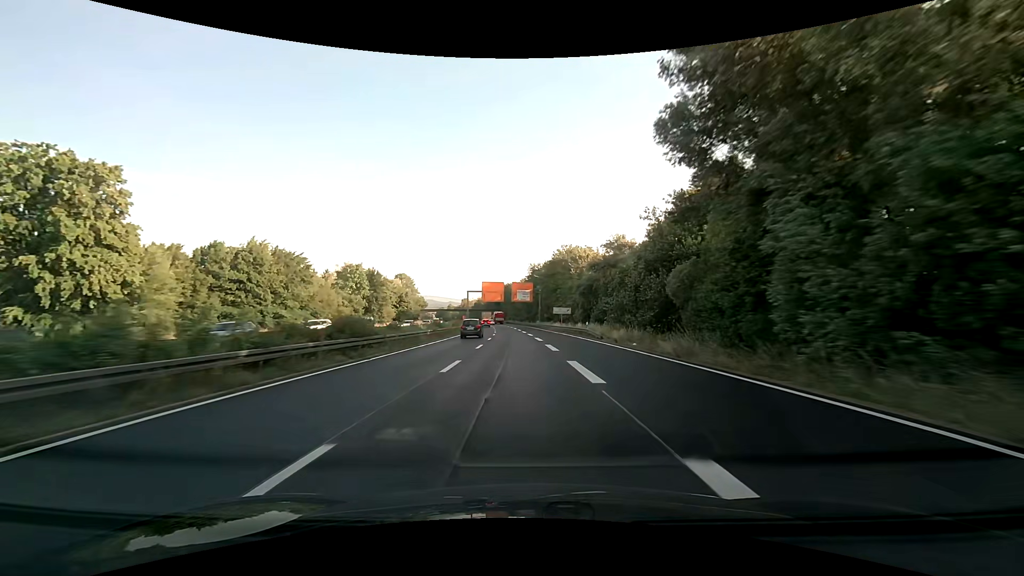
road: trunk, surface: asphalt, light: Day
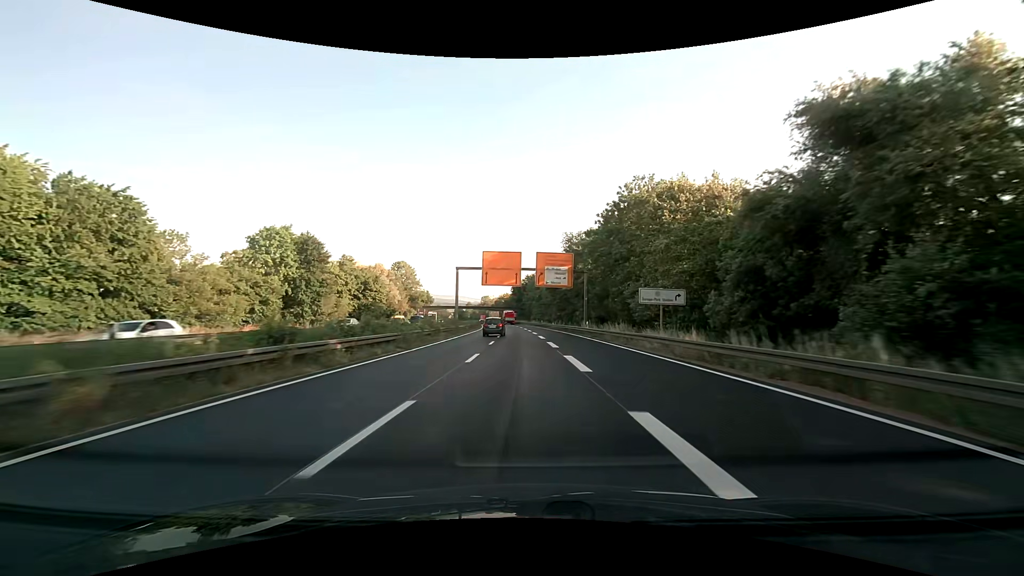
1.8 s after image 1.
(-1.1, +45.2) m; -3°
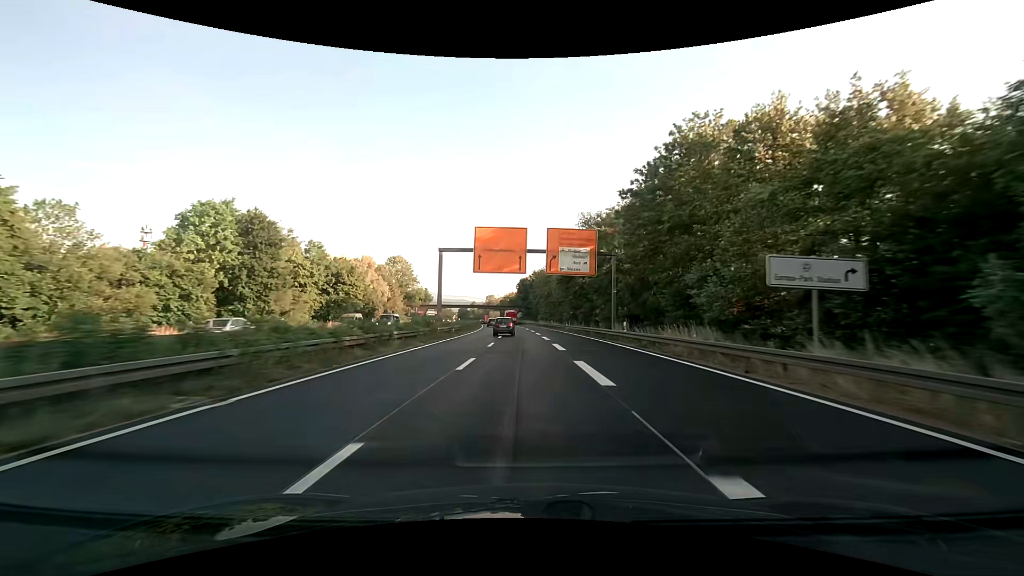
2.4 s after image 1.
(-0.1, +15.0) m; -1°
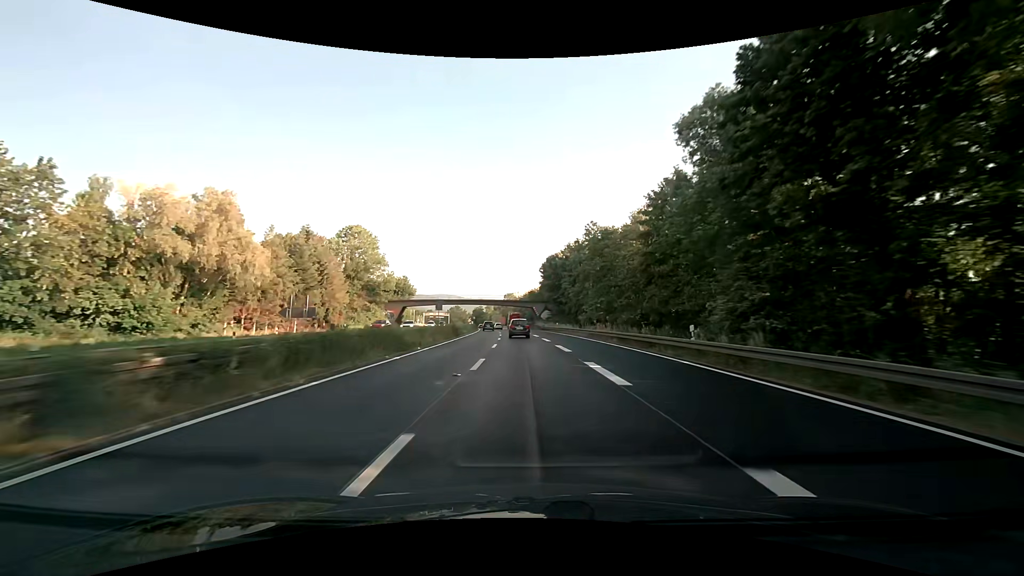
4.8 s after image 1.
(-1.3, +59.6) m; -2°
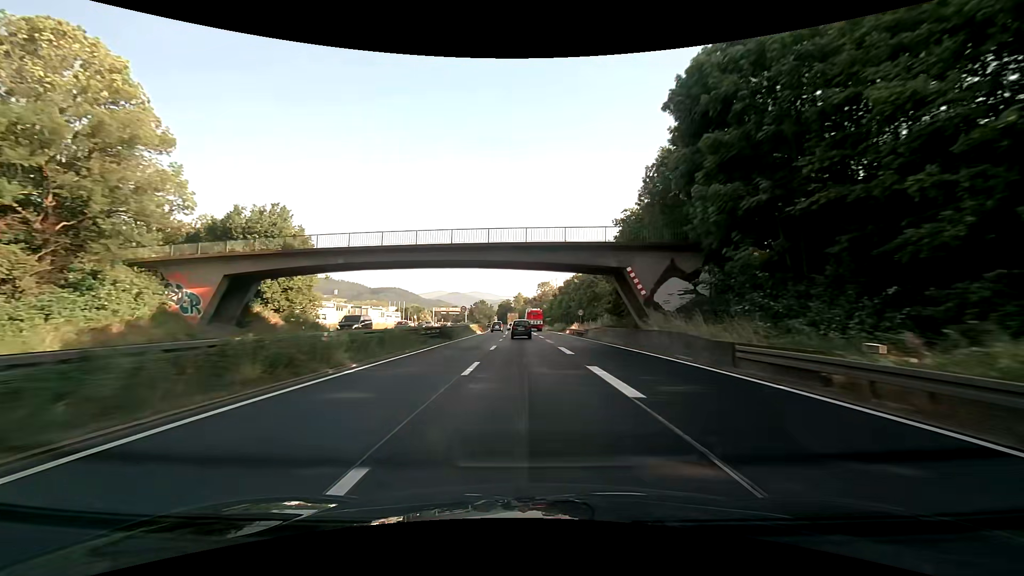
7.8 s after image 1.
(-2.7, +73.4) m; -4°
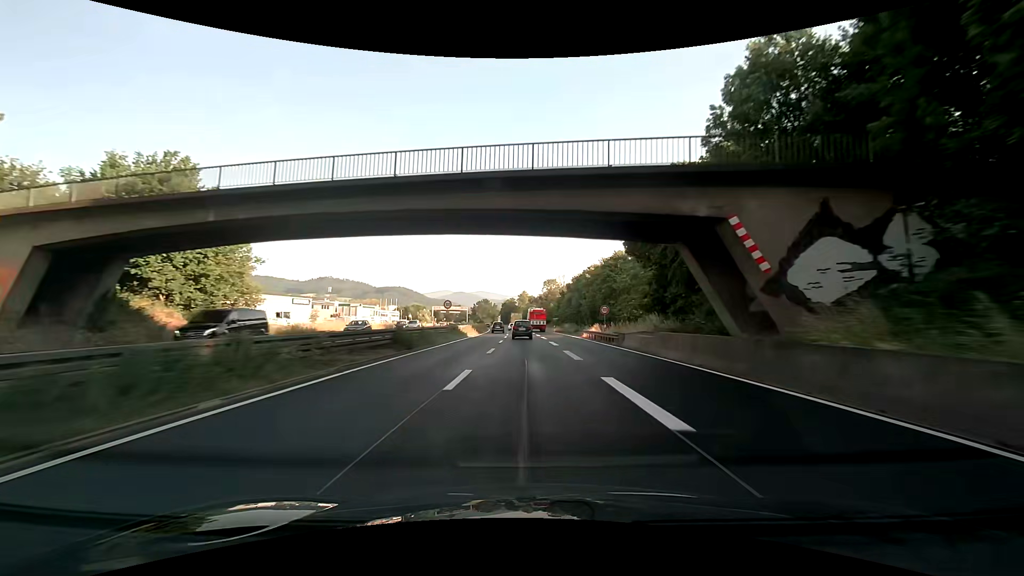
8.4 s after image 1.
(-0.1, +14.6) m; -1°
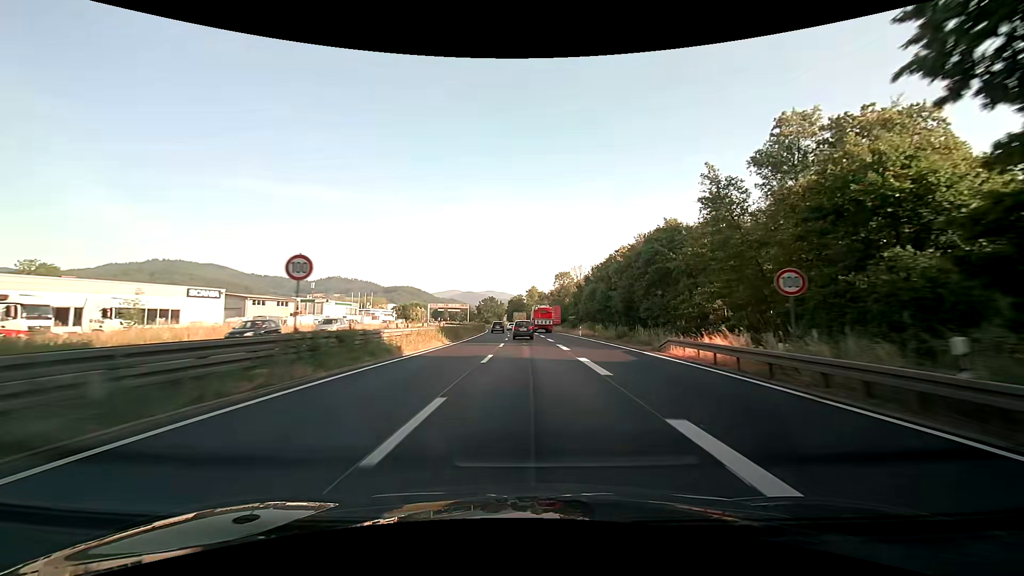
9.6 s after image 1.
(0.0, +29.3) m; 0°
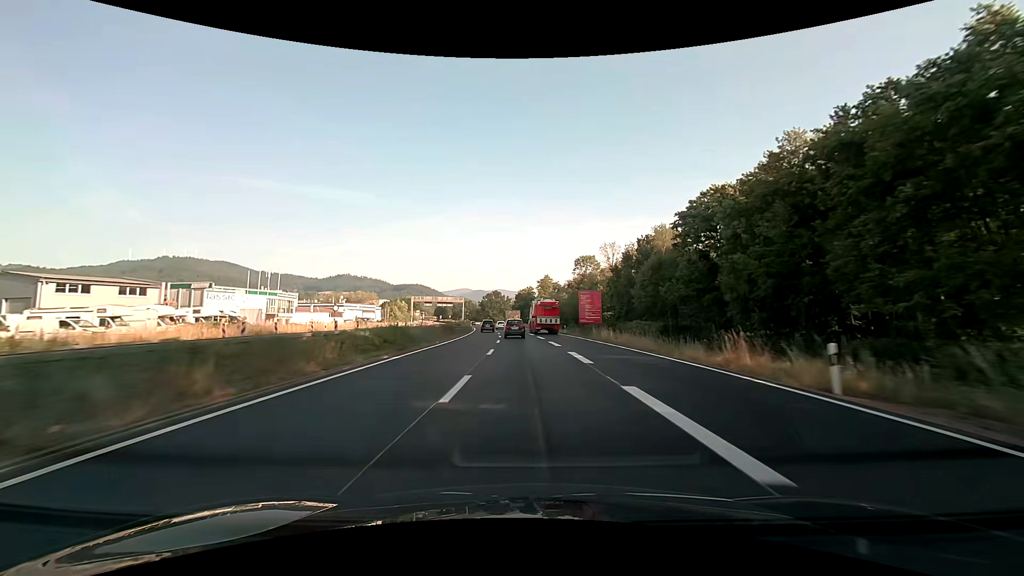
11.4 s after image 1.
(-1.1, +44.6) m; -2°
(0, +10) (0, +20) (-1, +30) (-1, +40) (-2, +50) (-2, +60) (-3, +70) (-4, +80) (-5, +90) (-6, +100) m
